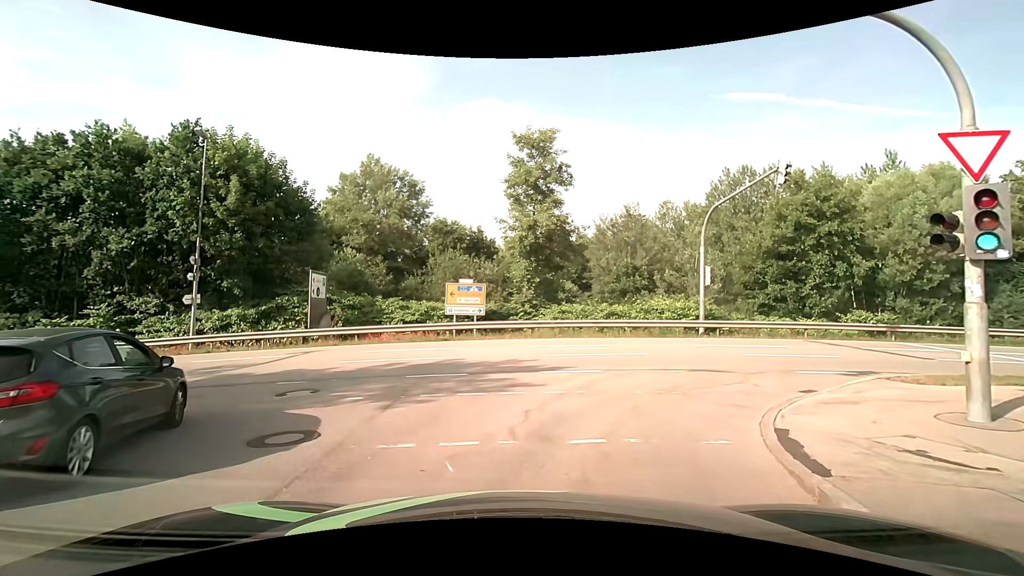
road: residential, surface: asphalt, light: Day
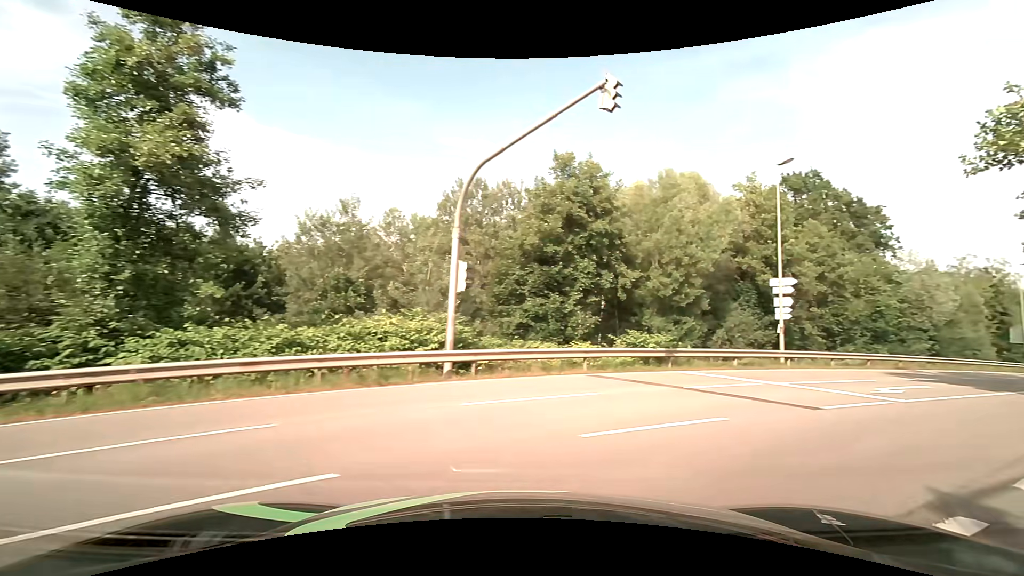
(+2.0, +10.8) m; +32°
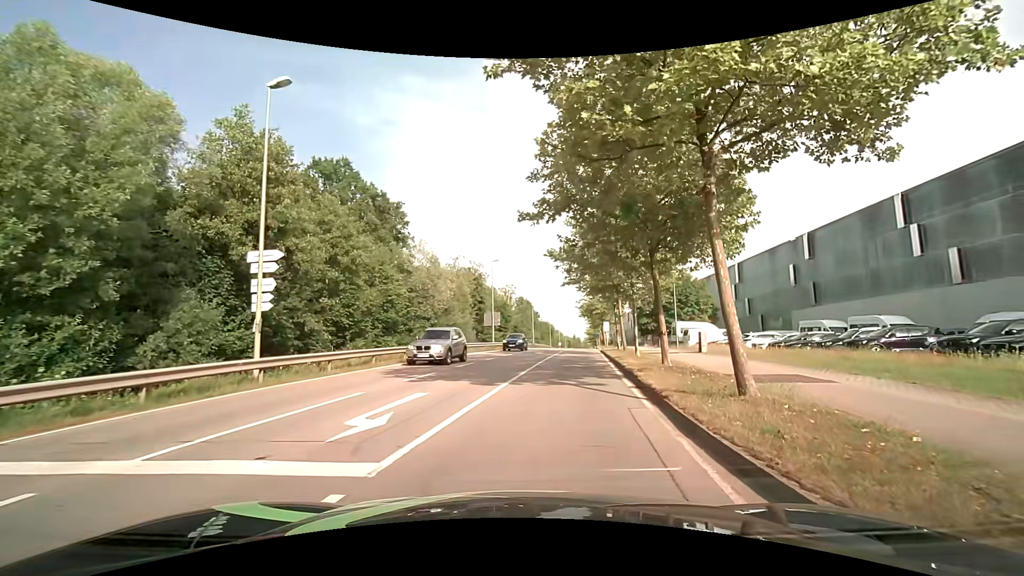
(+4.8, +8.2) m; +50°
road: secondary
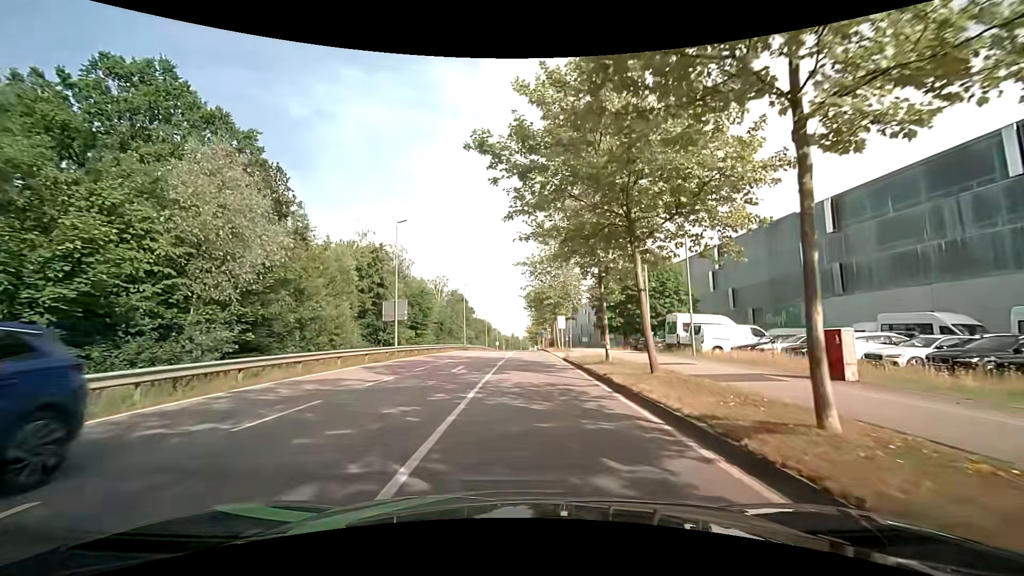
(+1.0, +19.3) m; +6°
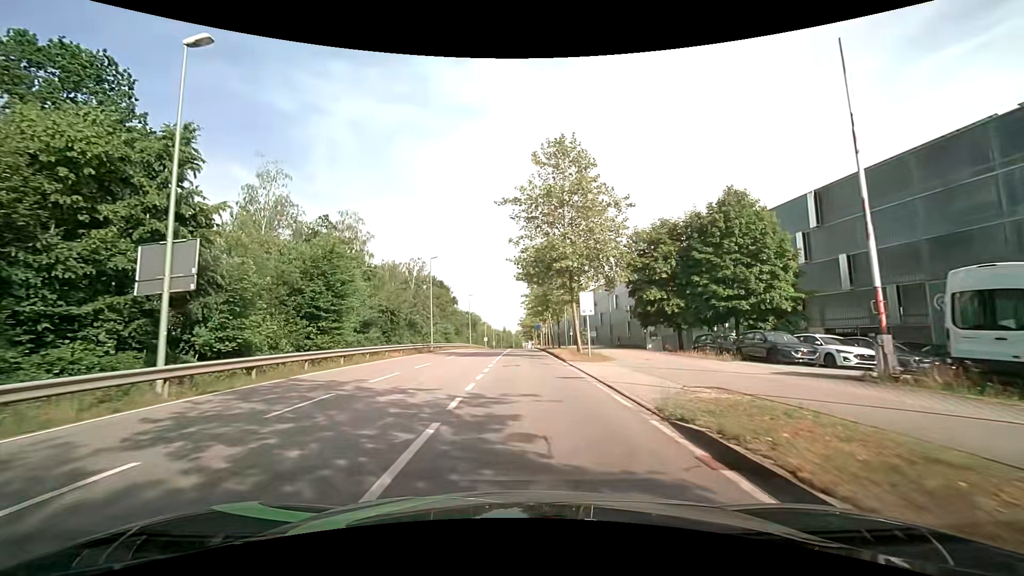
(+0.3, +23.3) m; +1°
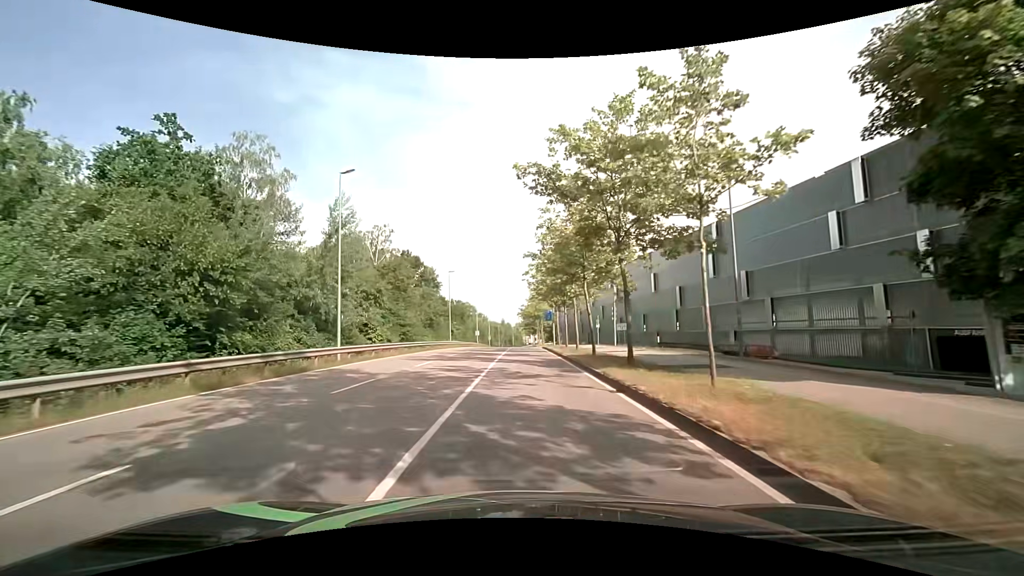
(-0.2, +27.7) m; -1°
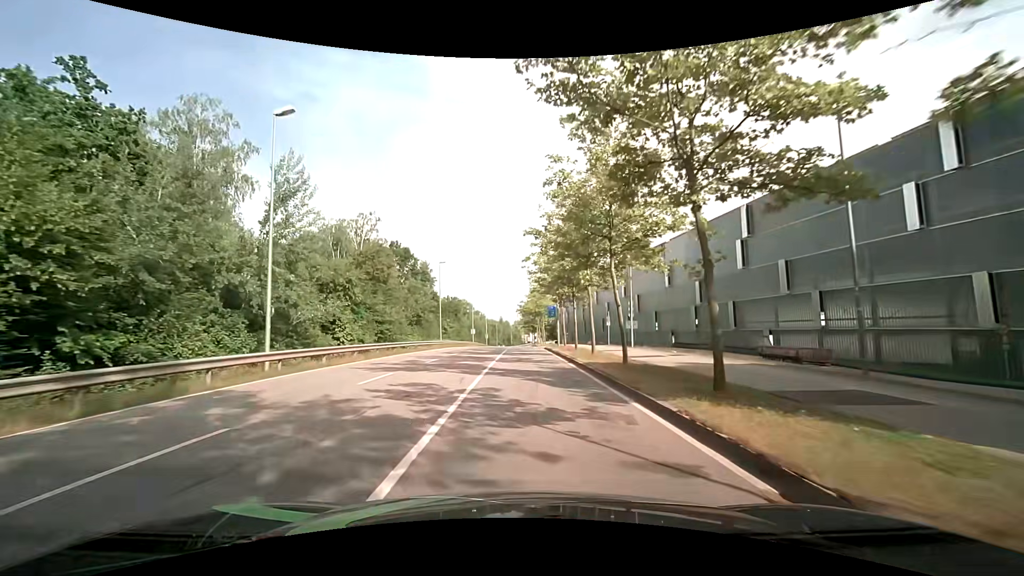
(0.0, +7.2) m; 0°
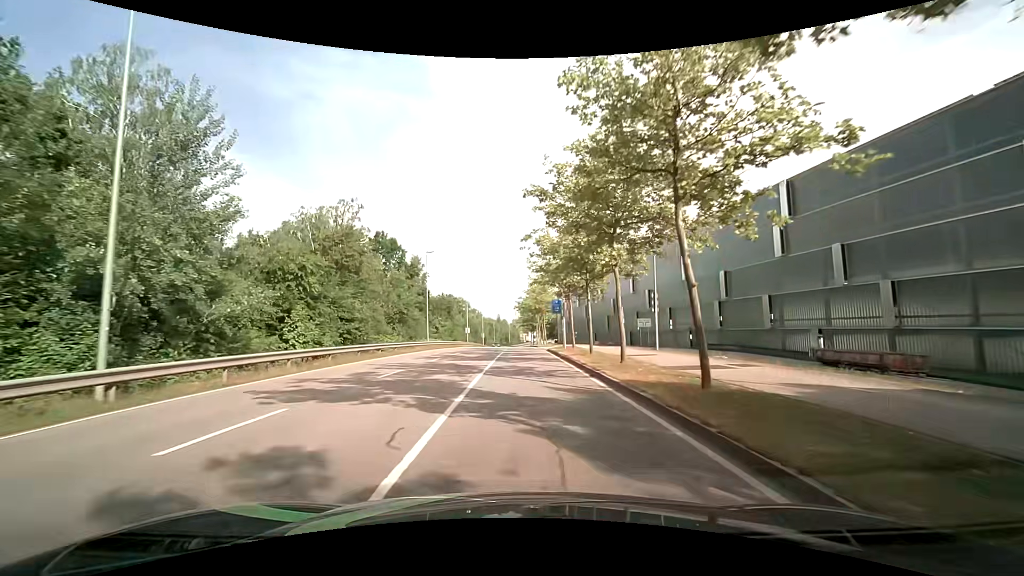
(0.0, +7.2) m; 0°
(0, +10) (0, +20) (0, +30) (0, +40) (0, +50) (0, +60) (0, +70) (0, +80) (0, +90) (0, +100) m
